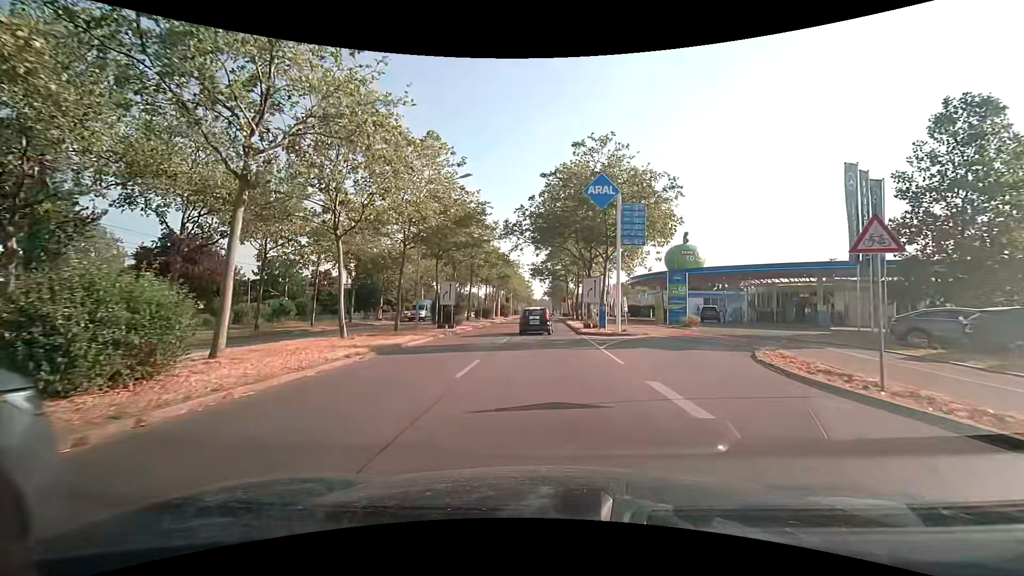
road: primary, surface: asphalt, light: Day
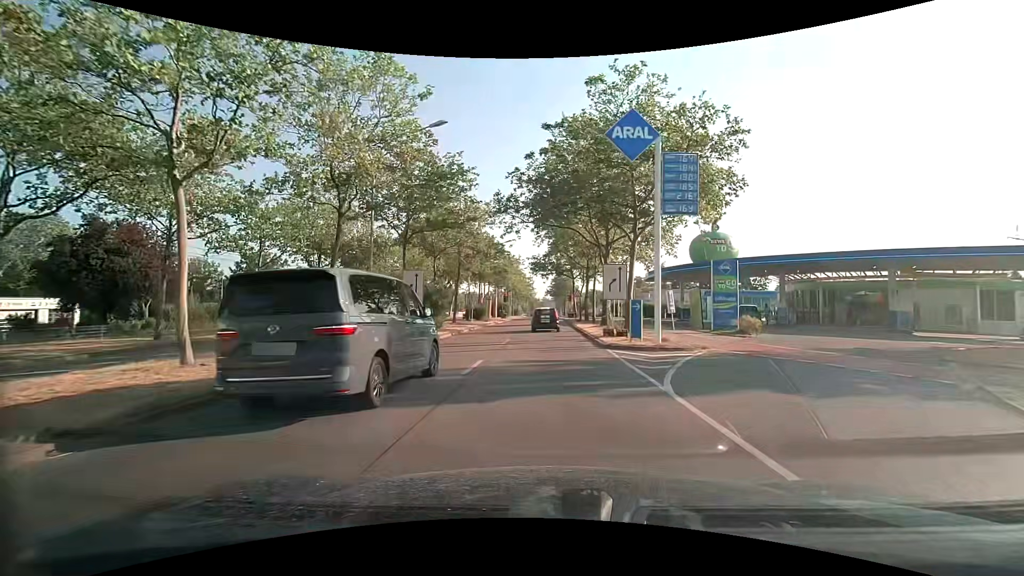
(0.0, +8.9) m; 0°
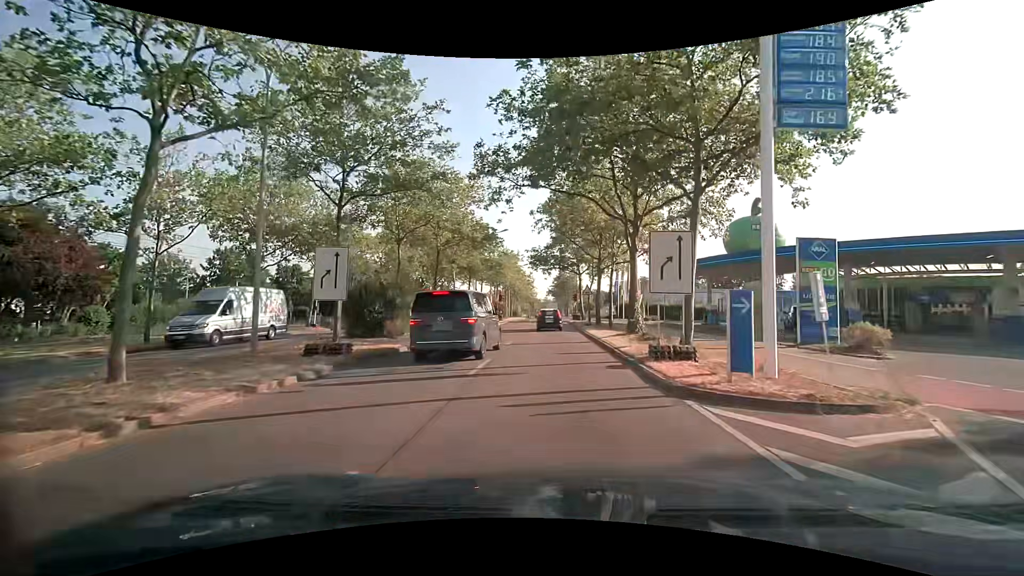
(0.0, +8.9) m; 0°
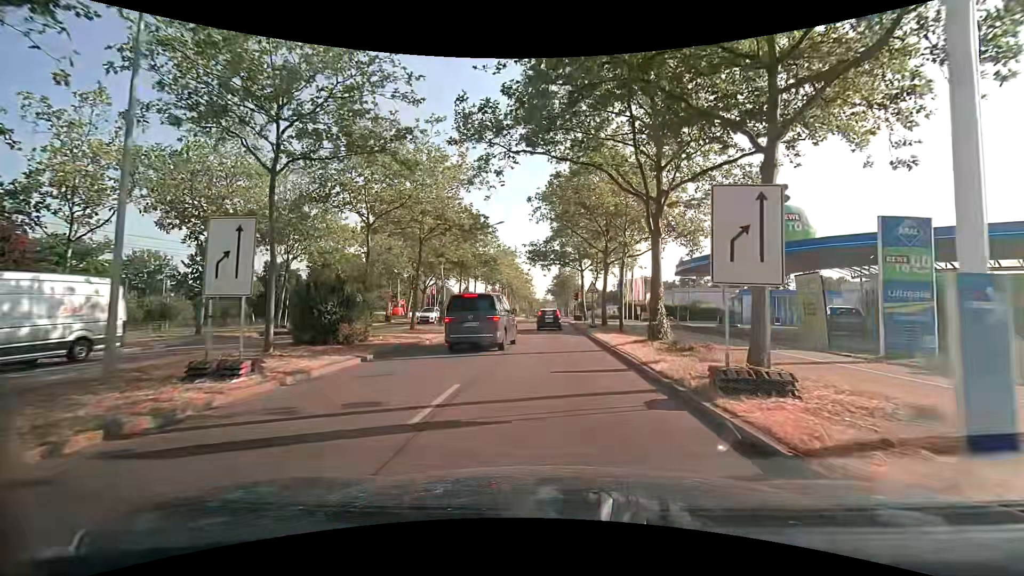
(0.0, +4.5) m; 0°
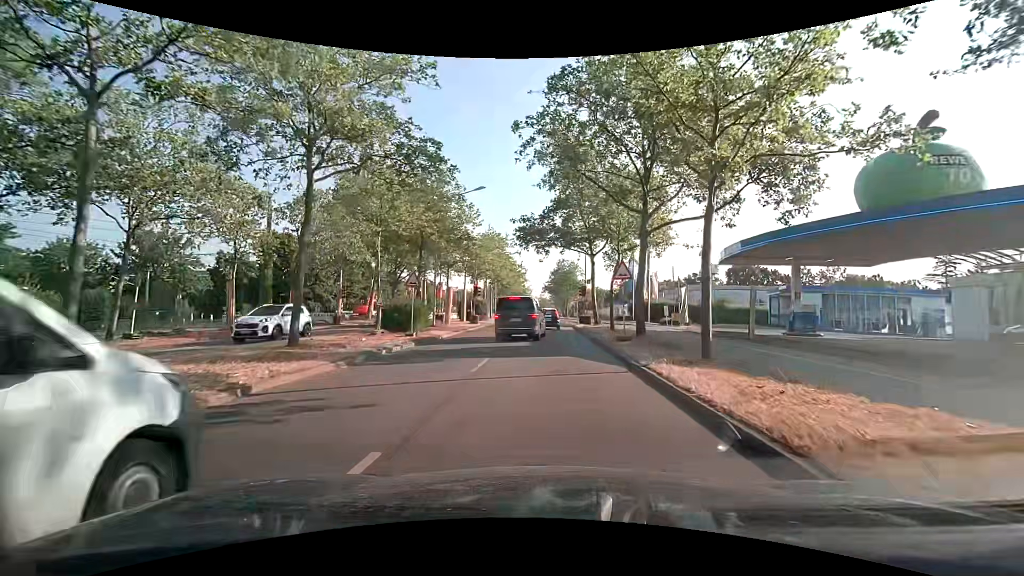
(+0.1, +13.4) m; +1°
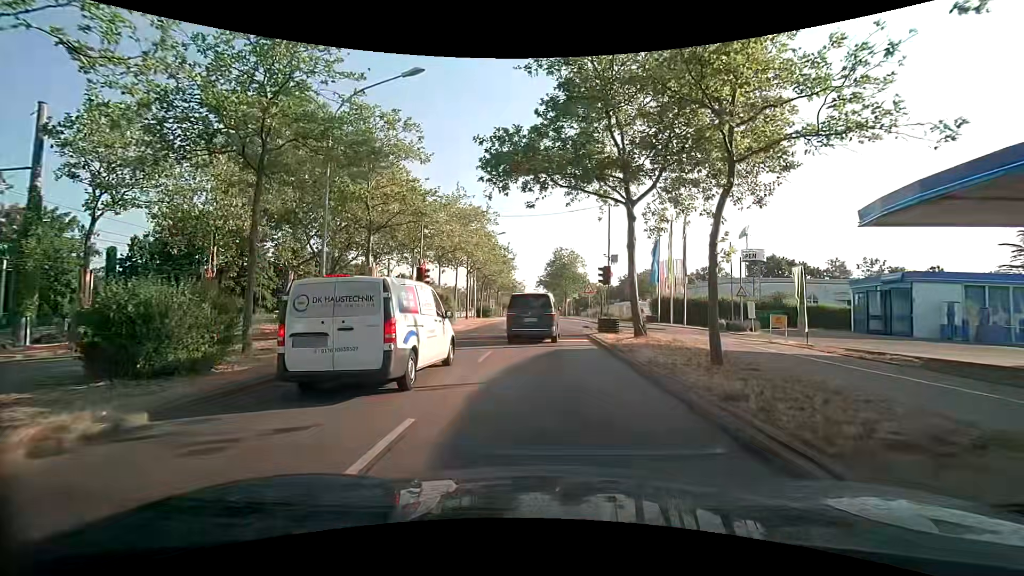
(0.0, +16.8) m; +1°
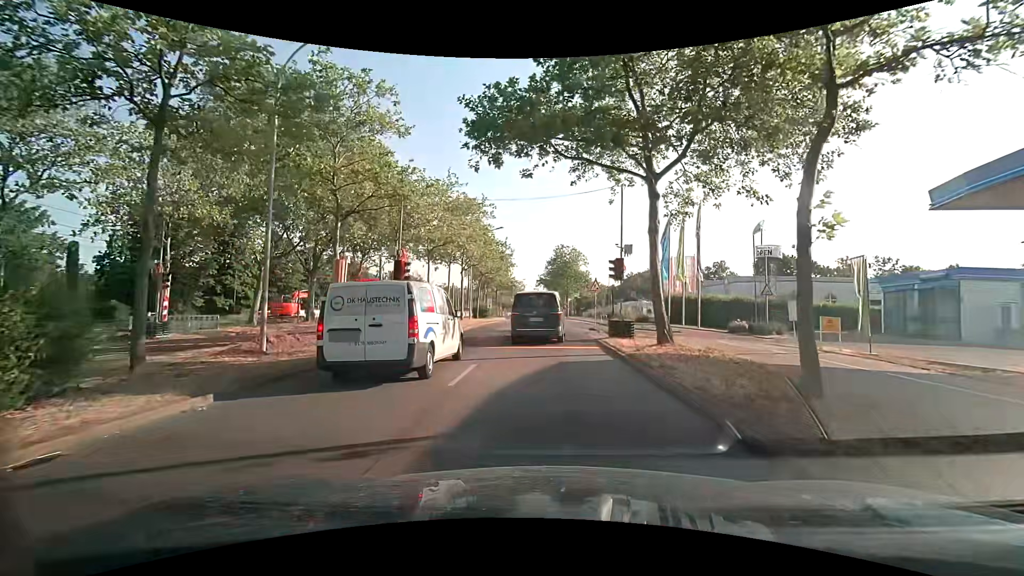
(0.0, +3.6) m; -1°
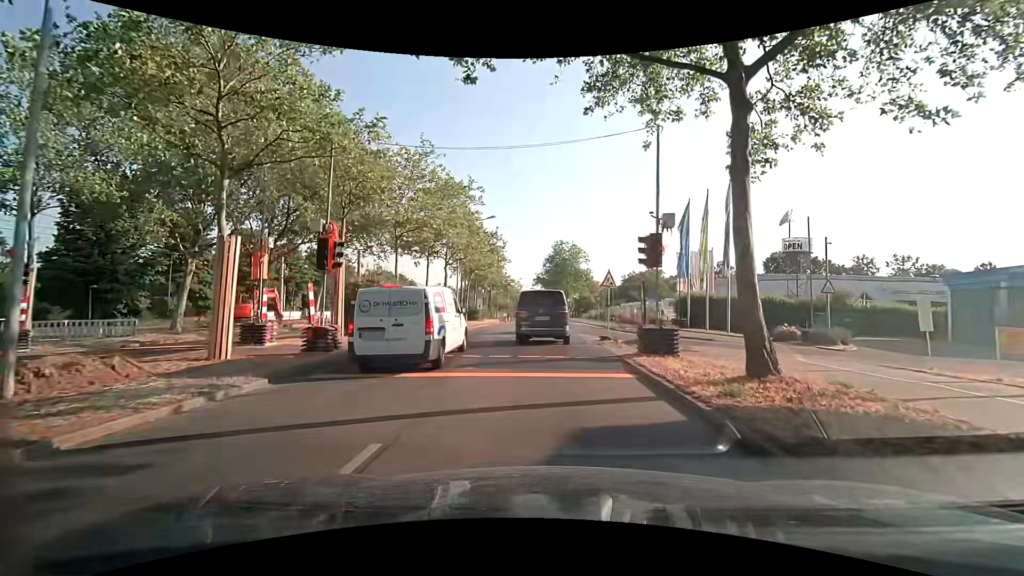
(+0.1, +6.6) m; +1°
(0, +10) (0, +20) (0, +30) (0, +40) (0, +50) (0, +60) (0, +70) (0, +80) (0, +90) (0, +100) m
